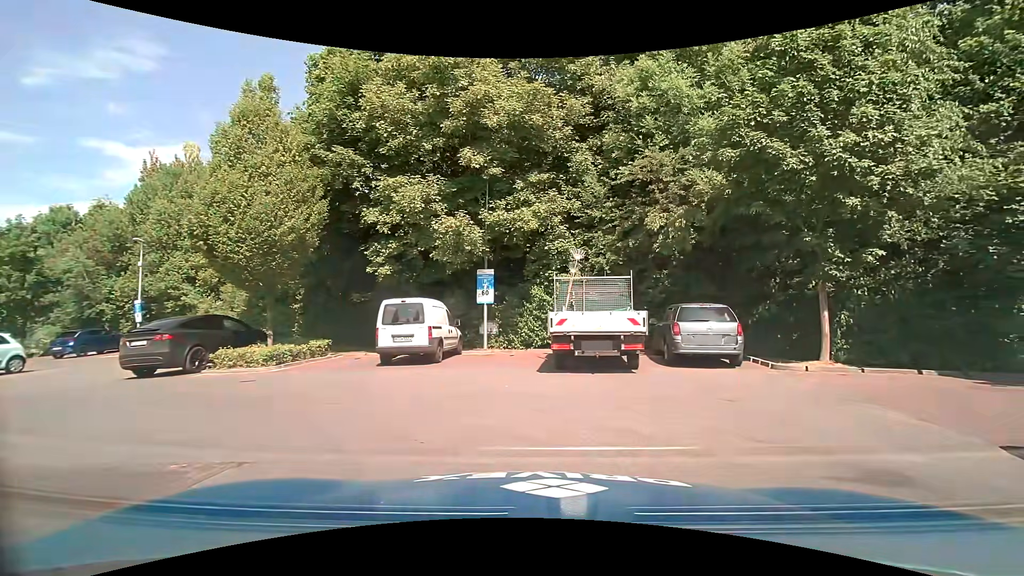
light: Day
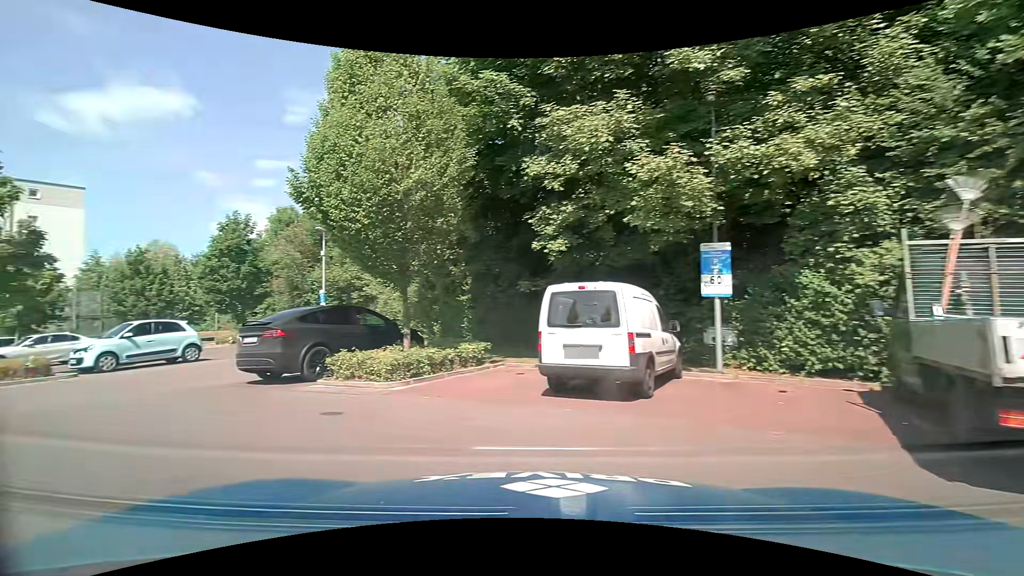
(-0.5, +6.1) m; -19°
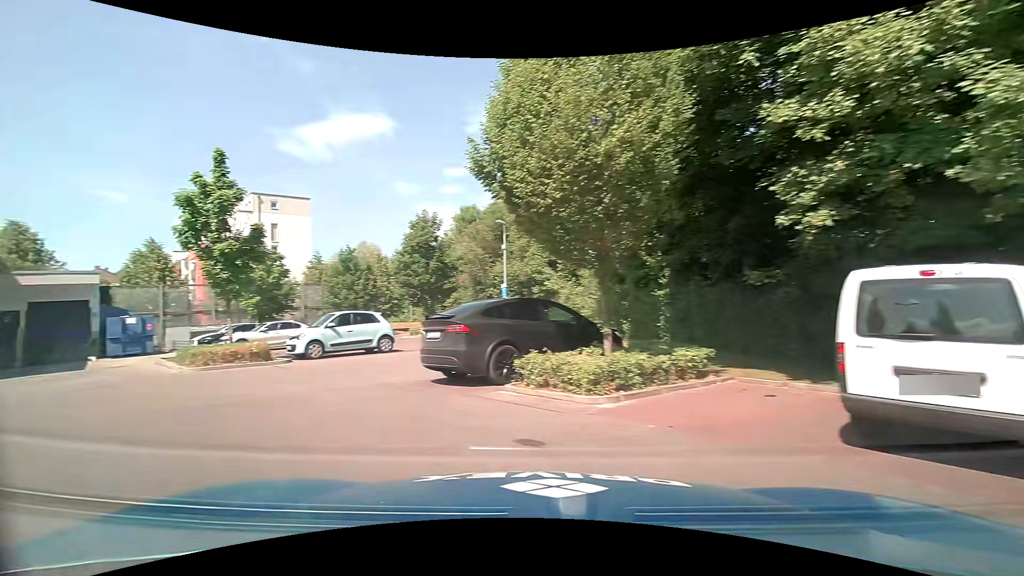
(-0.4, +2.3) m; -19°
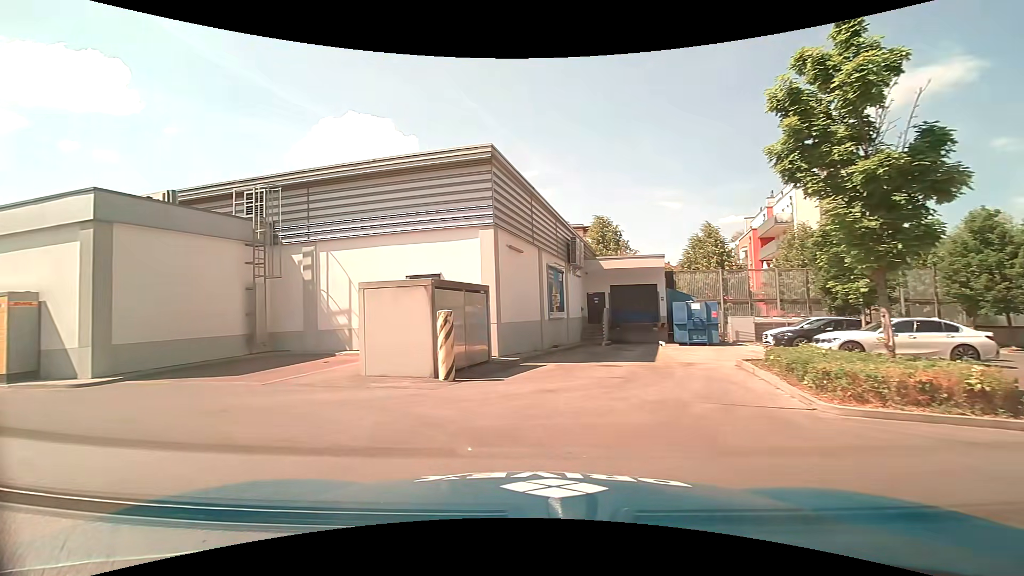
(-4.6, +7.2) m; -59°
